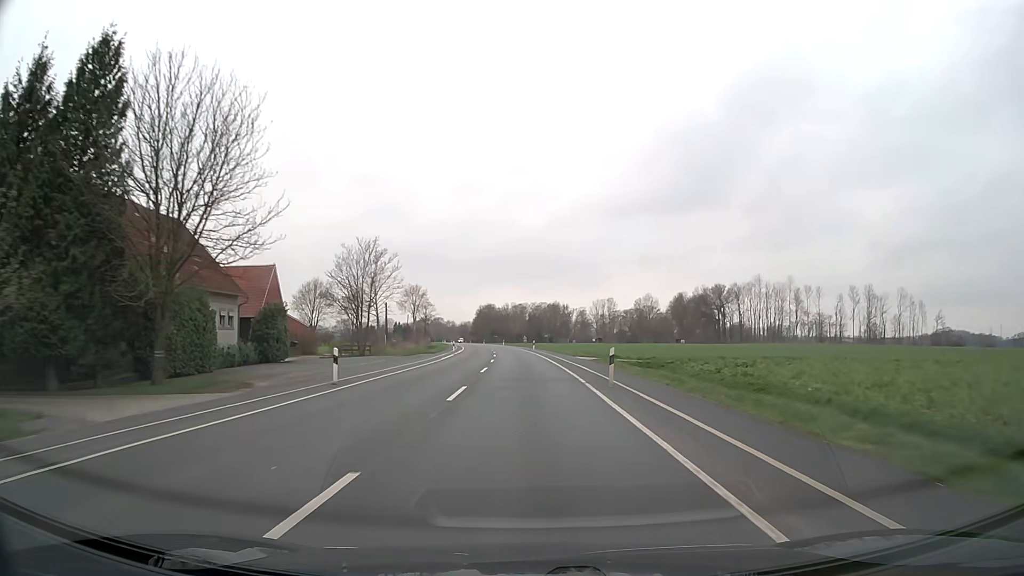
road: secondary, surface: asphalt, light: Day
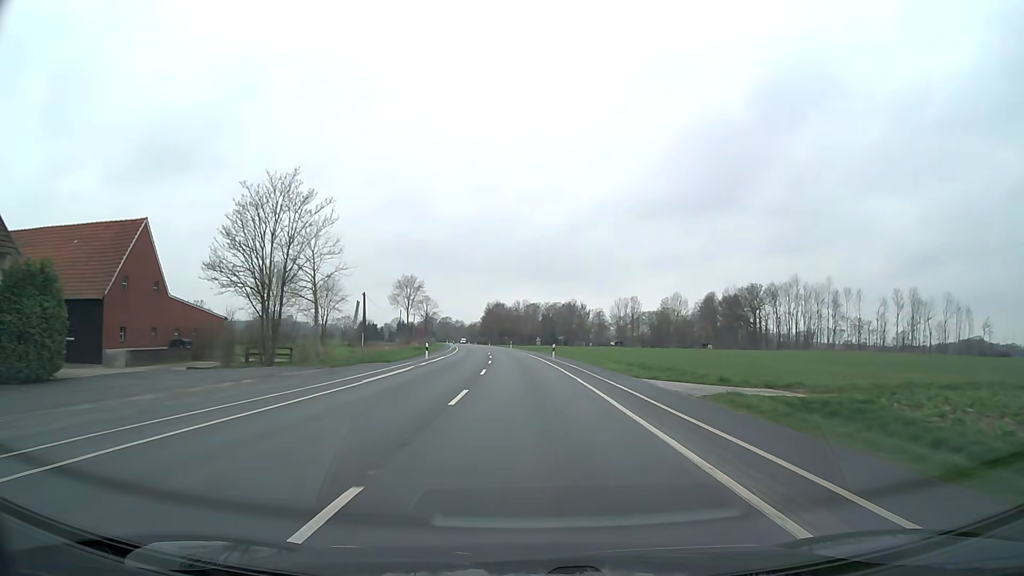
(-0.3, +25.0) m; -1°
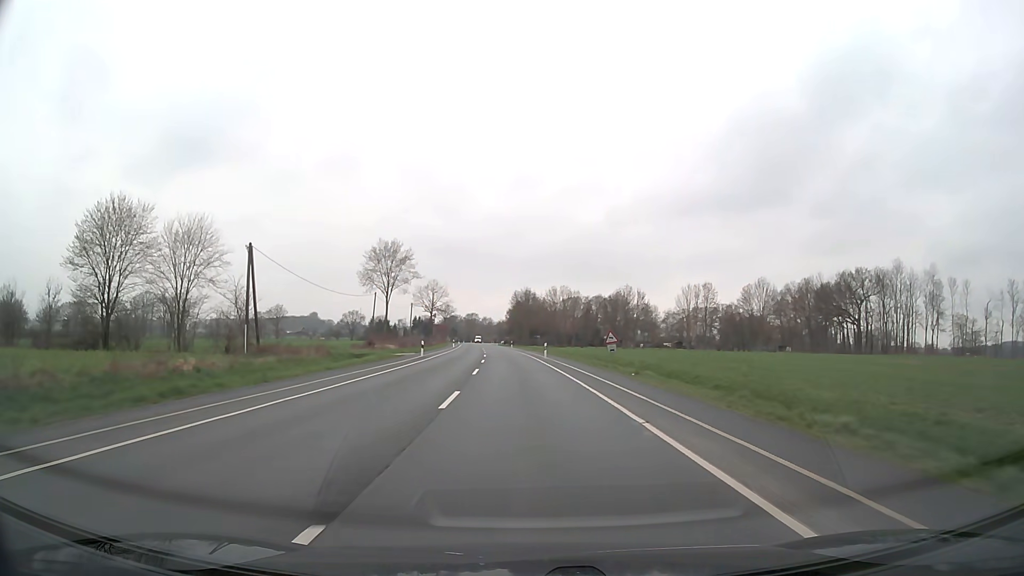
(-1.3, +50.0) m; -3°
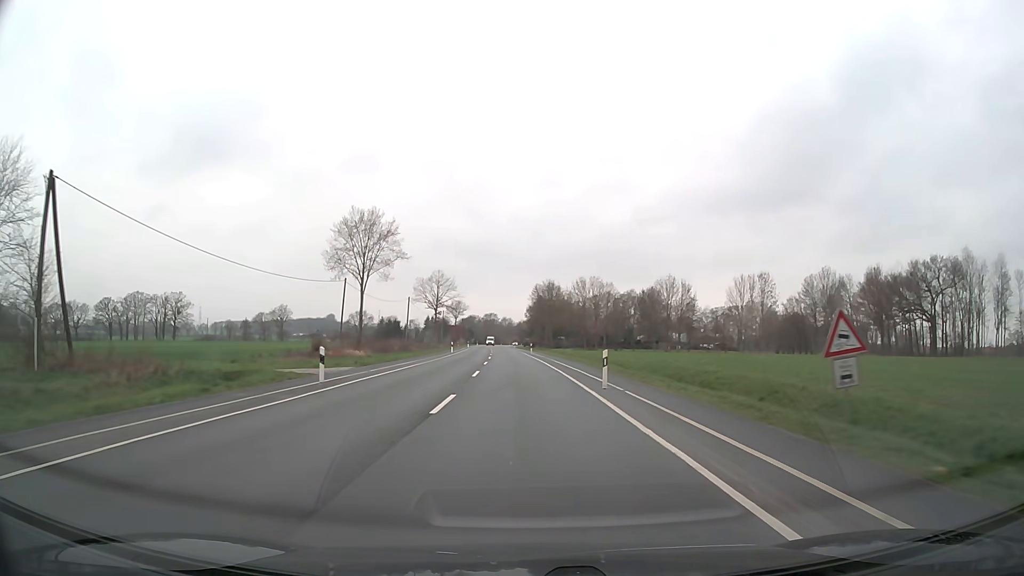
(-0.4, +25.0) m; -2°
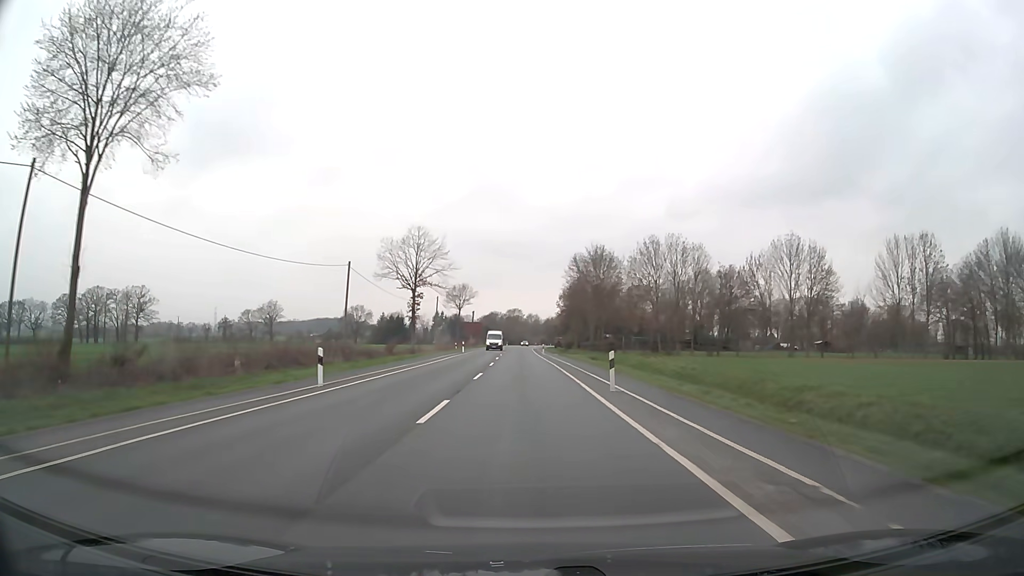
(-1.1, +50.1) m; -2°
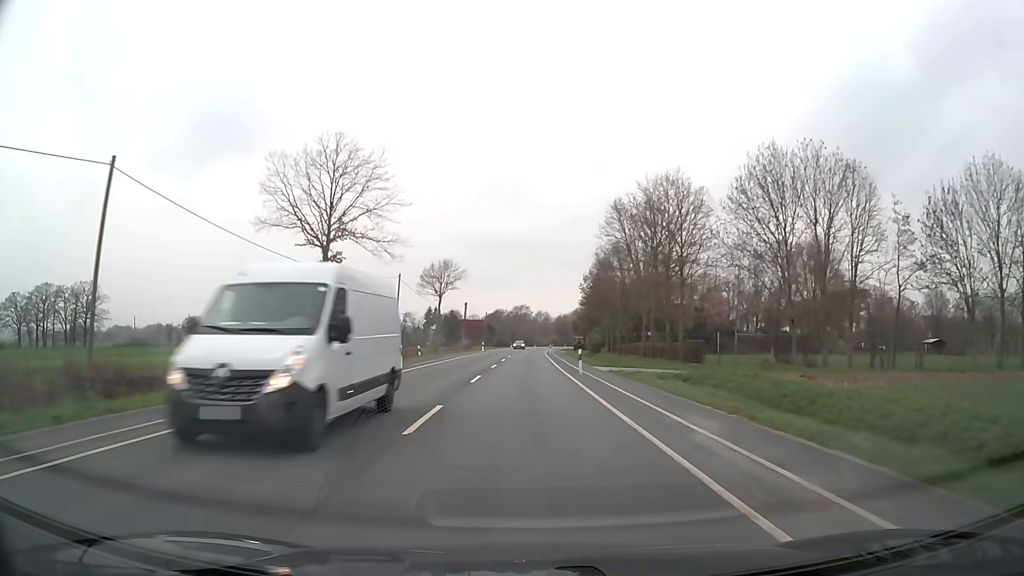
(-0.3, +37.7) m; -1°
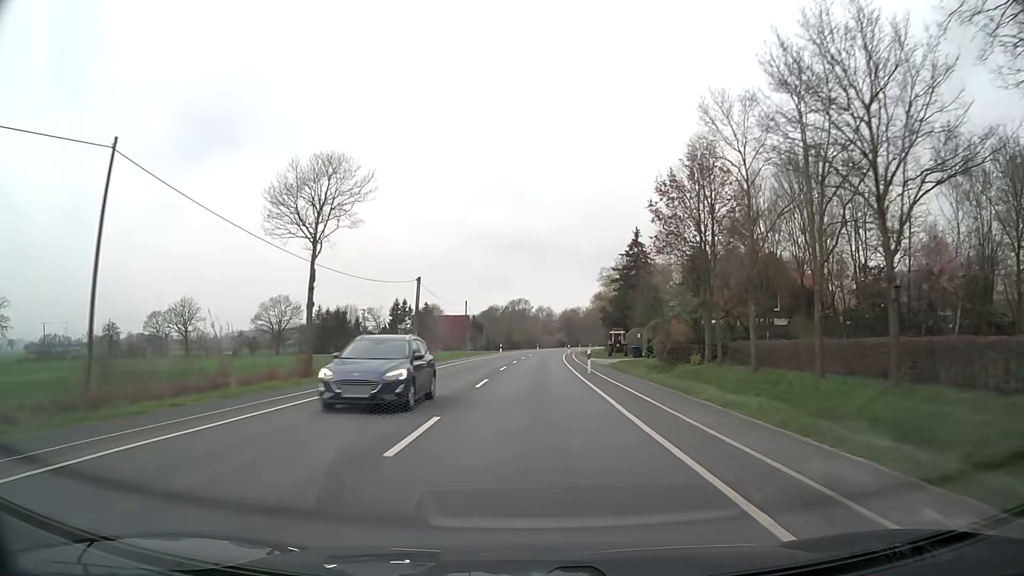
(0.0, +50.2) m; 0°
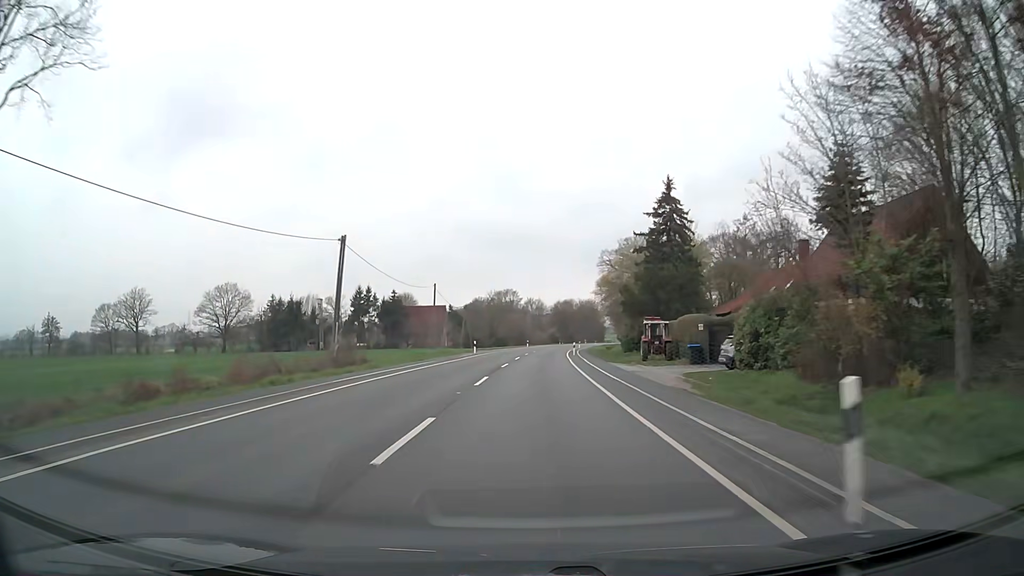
(+0.2, +25.1) m; +1°
(0, +10) (0, +20) (0, +30) (+1, +40) (+1, +50) (+1, +60) (+2, +70) (+3, +80) (+4, +90) (+5, +100) m
